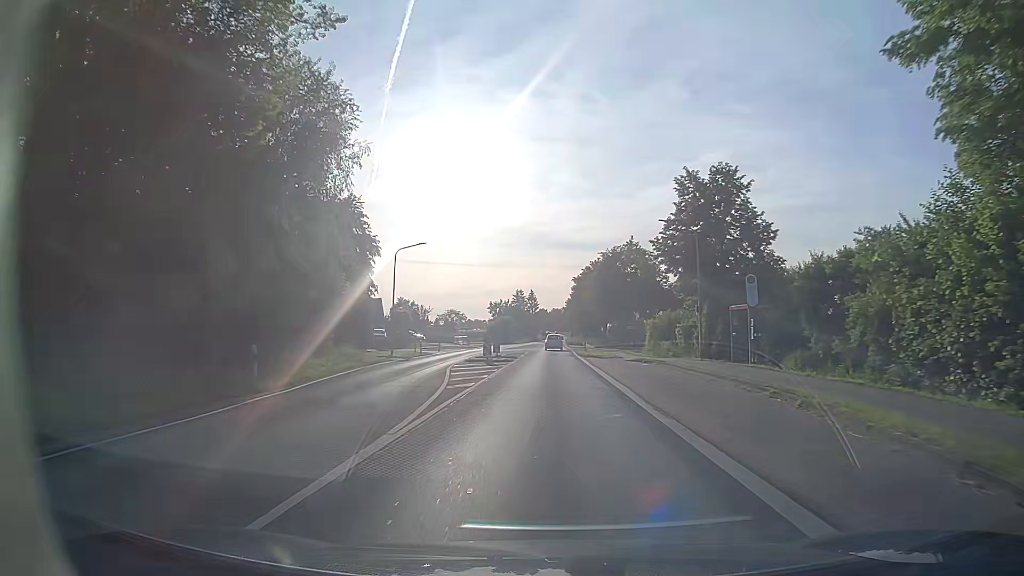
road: primary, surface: asphalt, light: Day
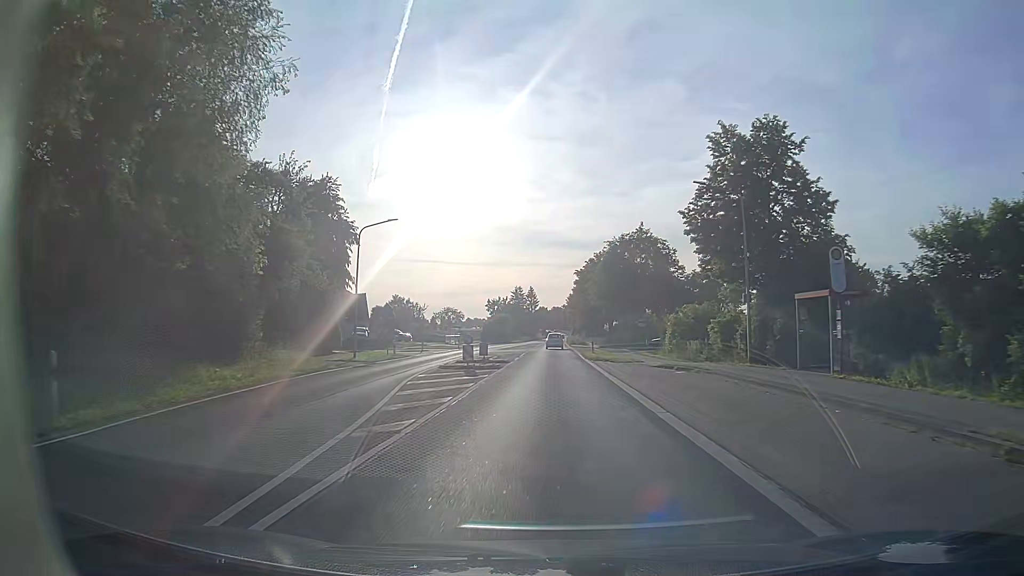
(0.0, +8.7) m; 0°
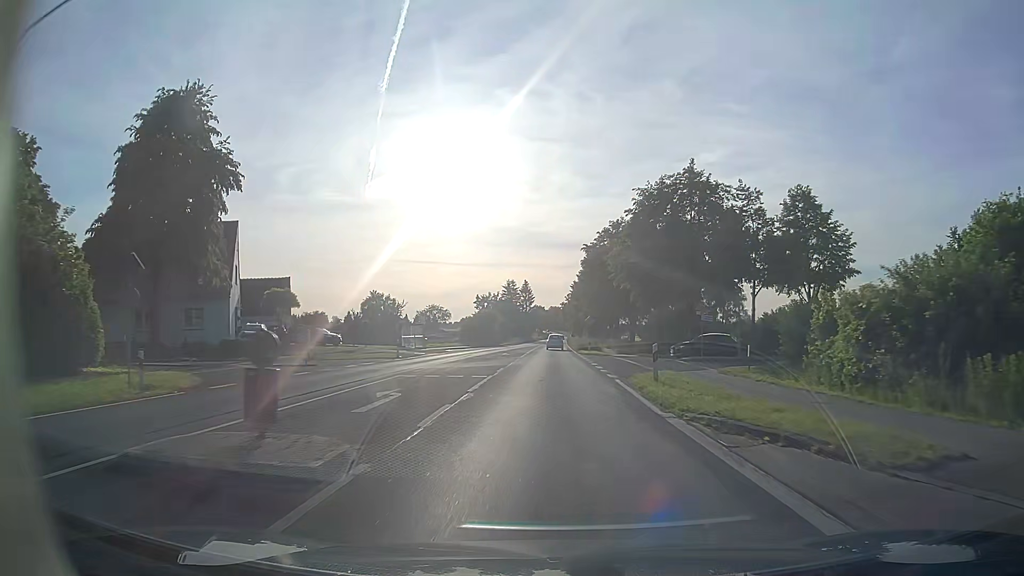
(0.0, +26.9) m; 0°
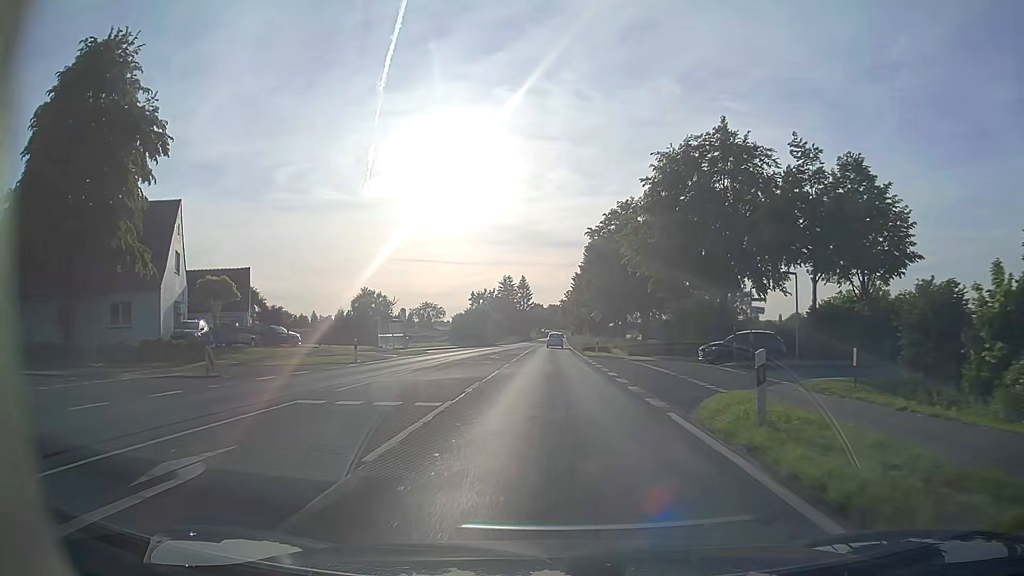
(0.0, +9.0) m; 0°
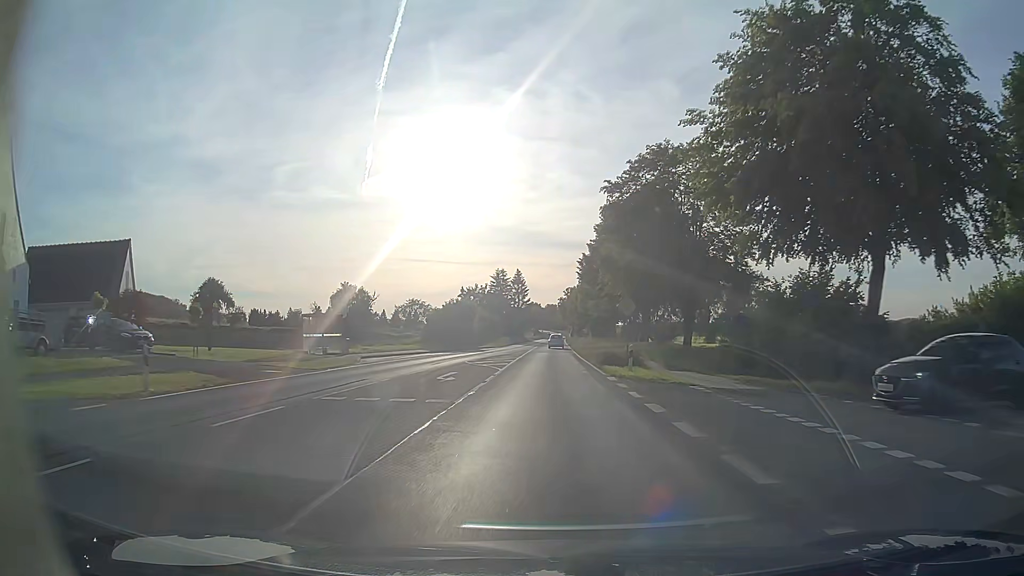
(0.0, +18.2) m; 0°
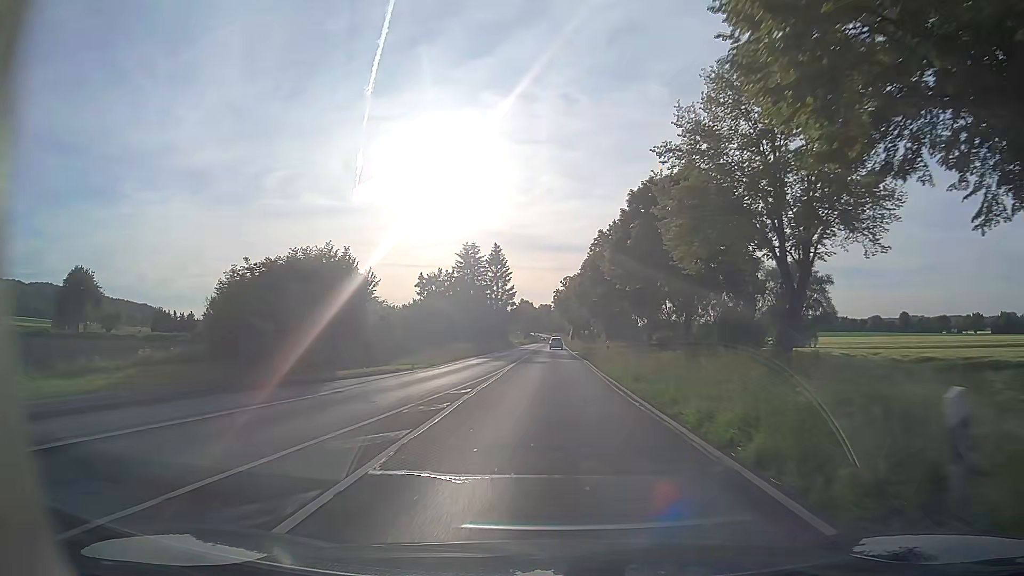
(+0.2, +47.2) m; 0°
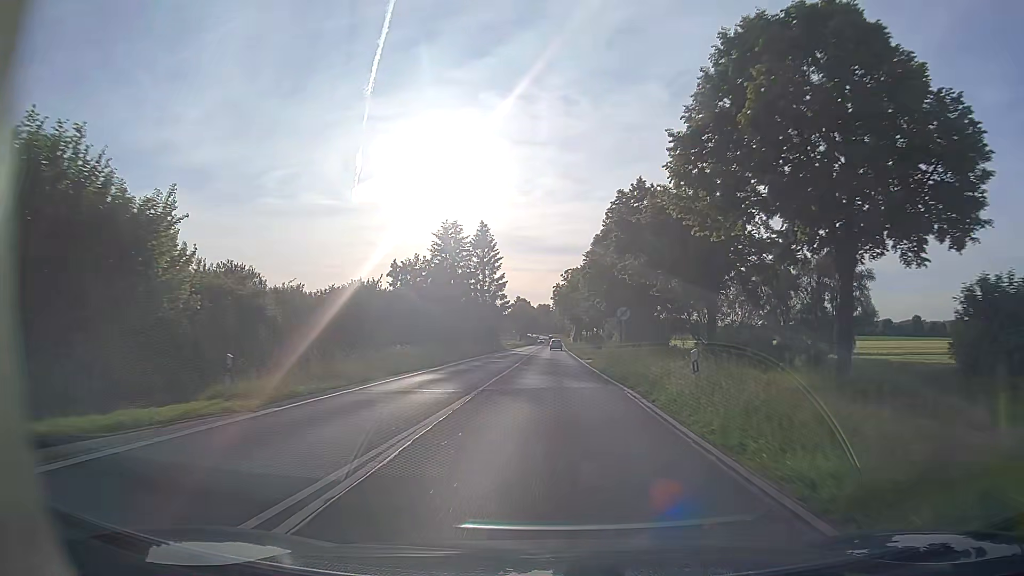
(0.0, +20.6) m; 0°
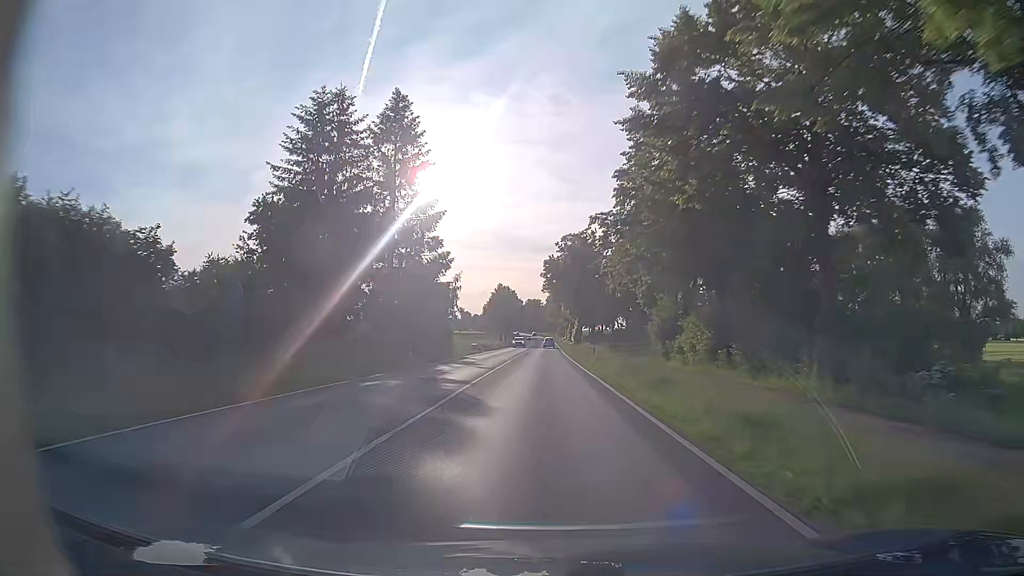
(+0.5, +45.9) m; +1°
(0, +10) (0, +20) (0, +30) (0, +40) (0, +50) (0, +60) (0, +70) (0, +80) (0, +90) (0, +100) m
